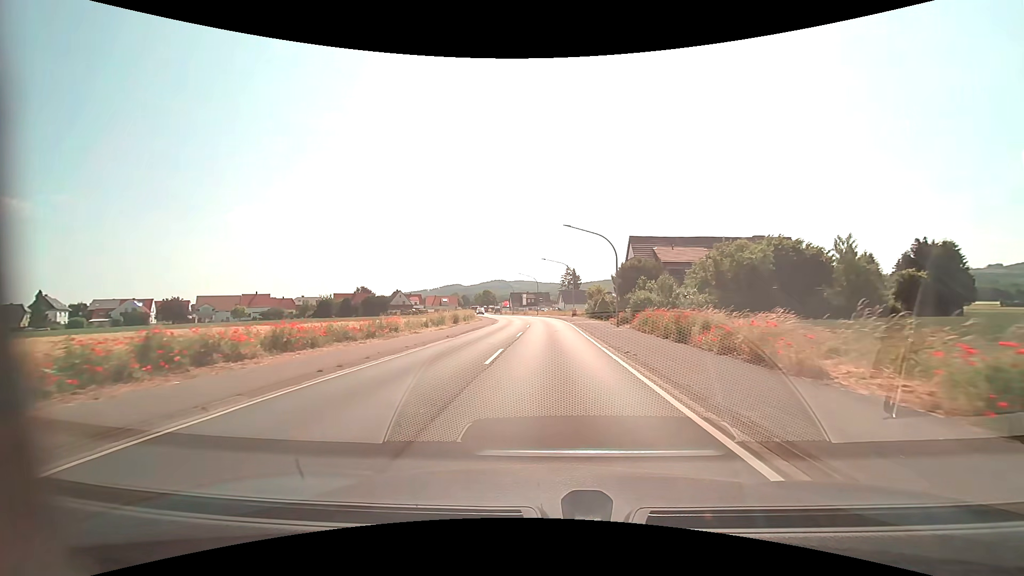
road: primary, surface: asphalt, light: Day
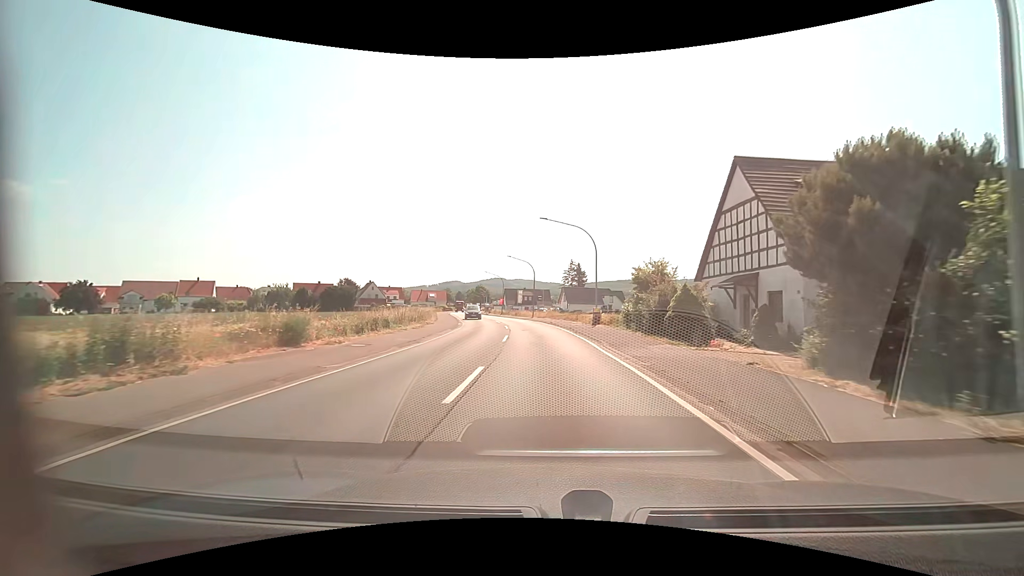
(+0.1, +29.4) m; 0°
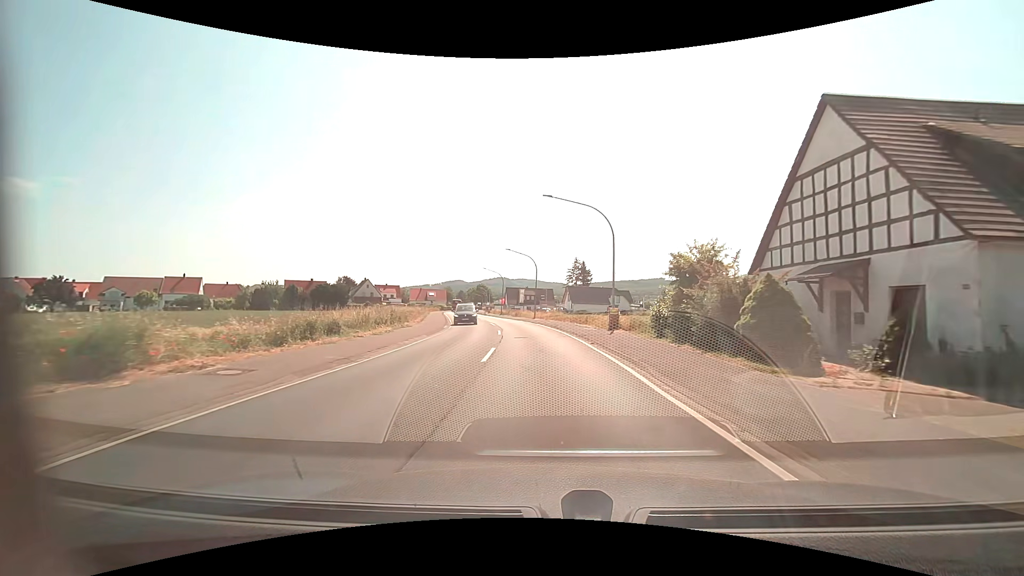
(0.0, +7.3) m; 0°
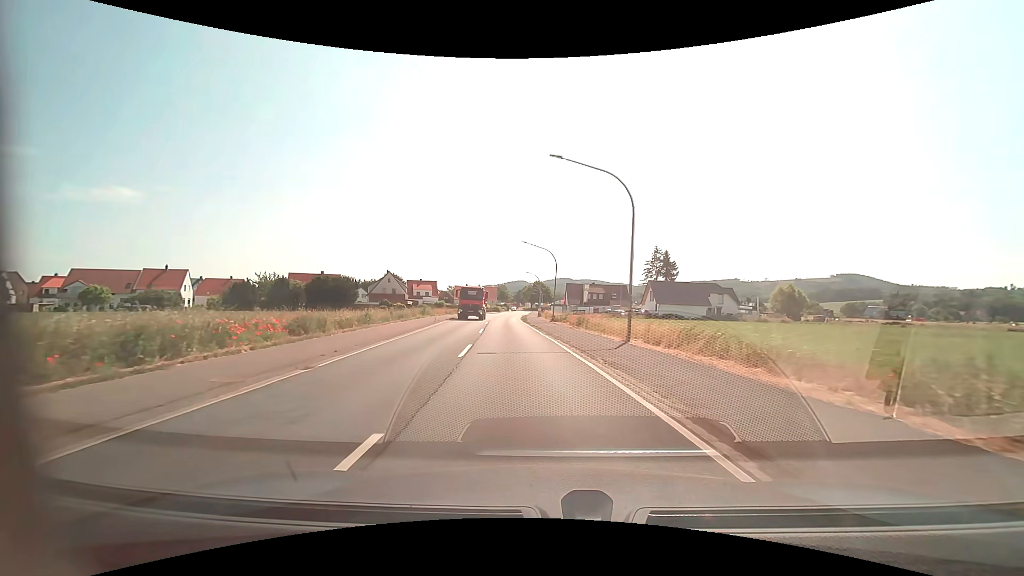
(-1.8, +35.5) m; -7°
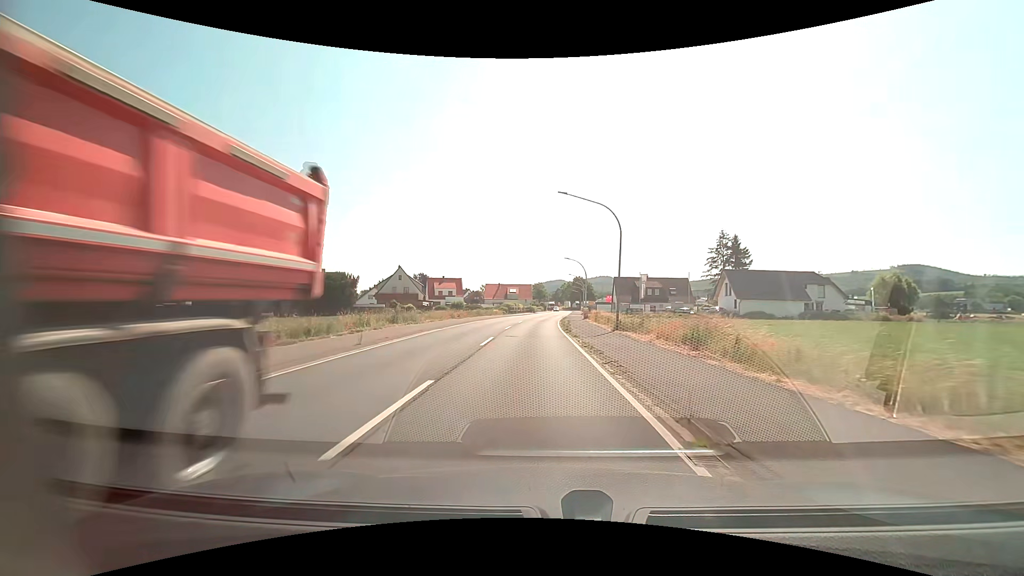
(-0.9, +21.3) m; -4°
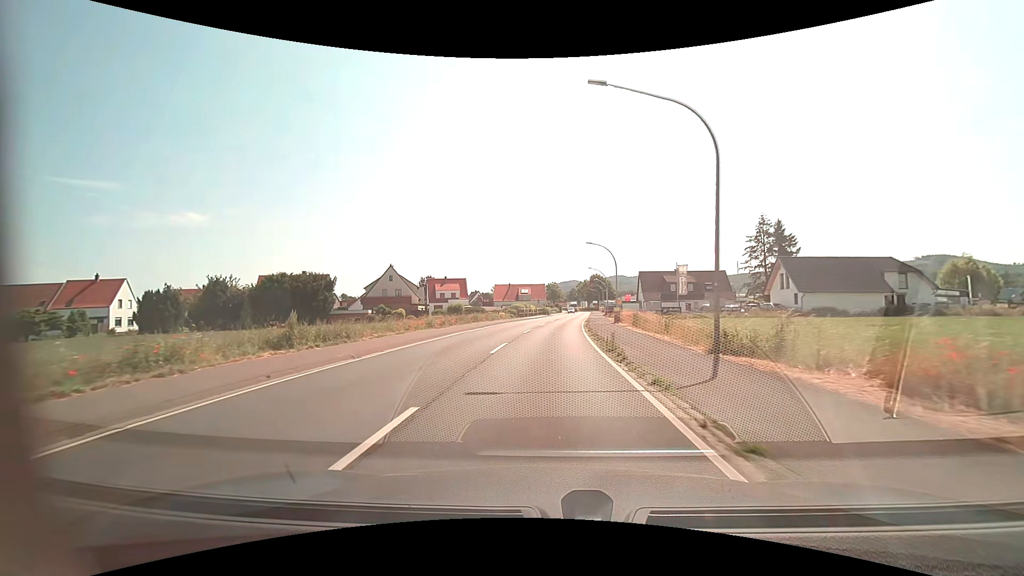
(-0.3, +14.4) m; -2°
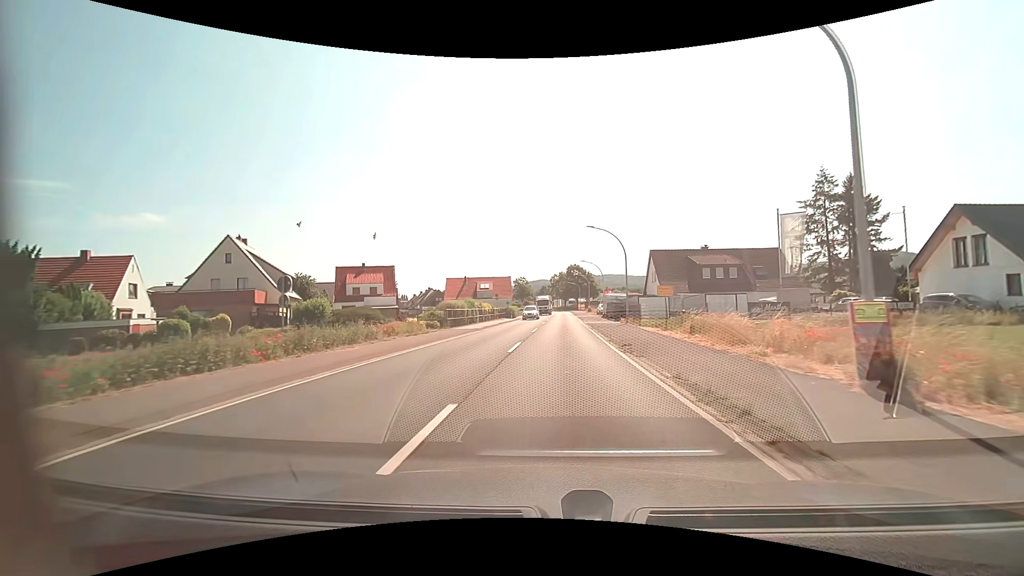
(+0.5, +36.3) m; +3°
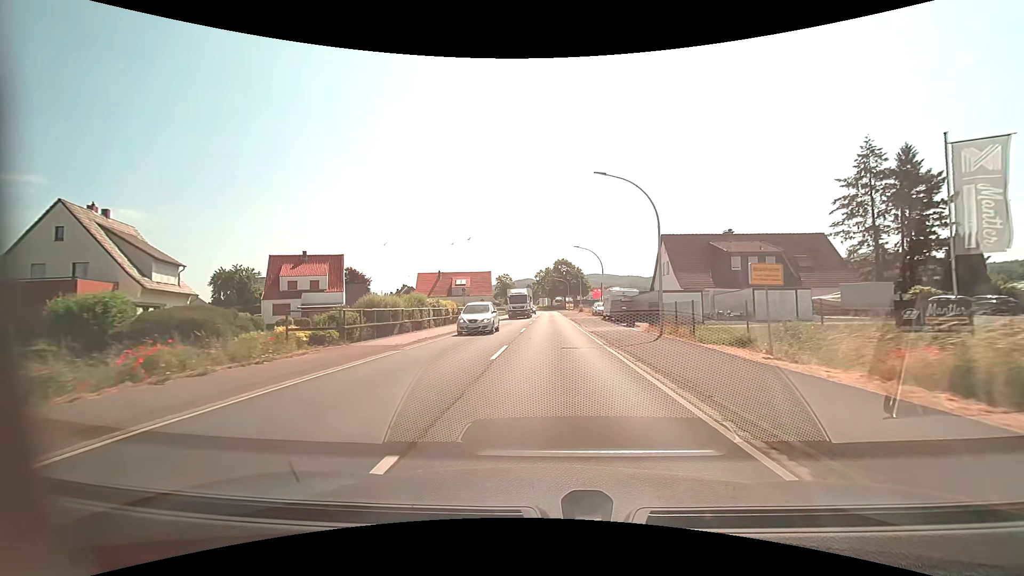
(+0.3, +14.7) m; +2°
(0, +10) (0, +20) (+1, +30) (+1, +40) (+1, +50) (+1, +60) (+1, +70) (+1, +80) (+1, +90) (+1, +100) m
